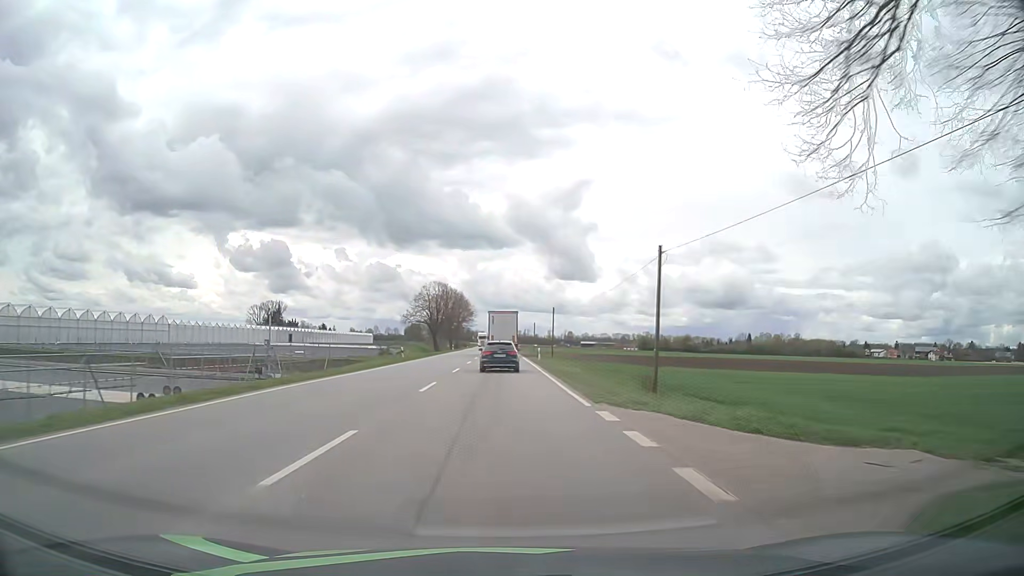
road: primary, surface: asphalt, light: Day
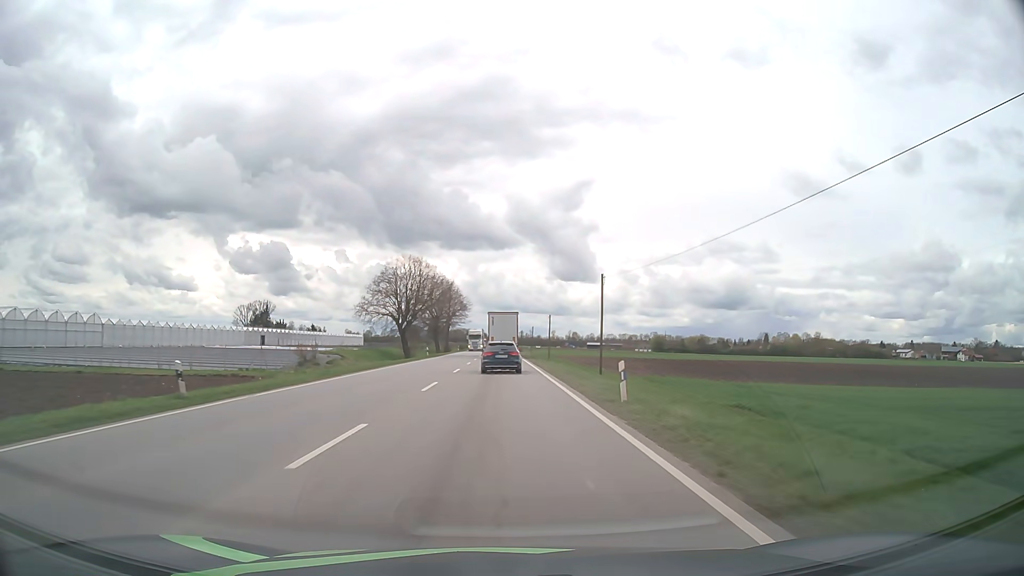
(-0.1, +35.0) m; 0°
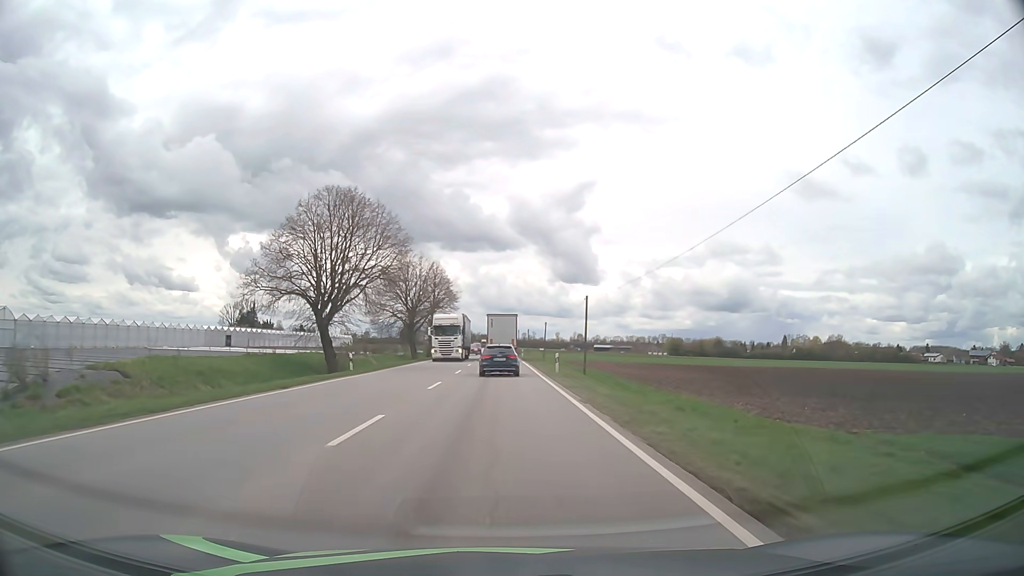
(0.0, +34.0) m; 0°
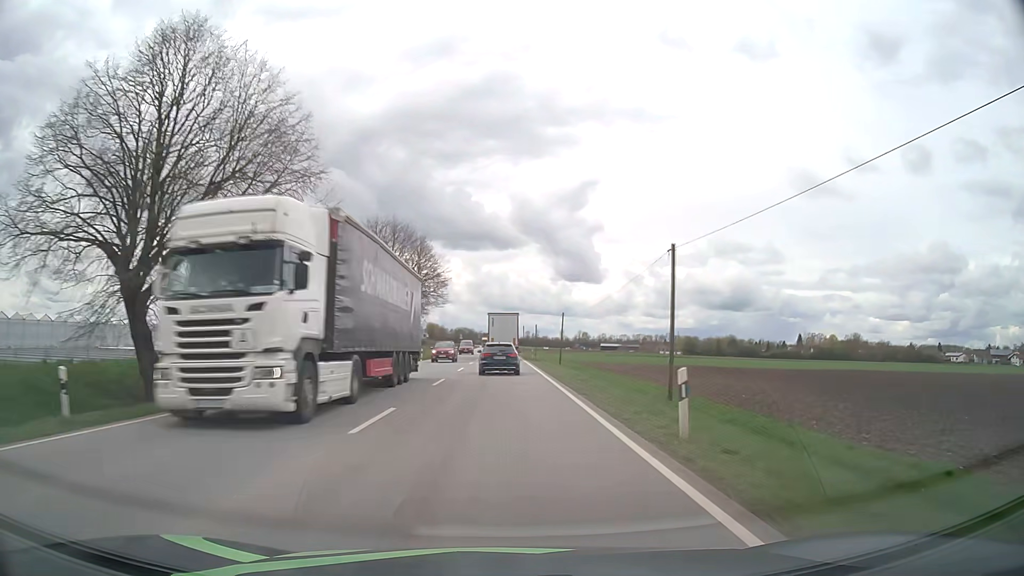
(0.0, +23.0) m; 0°
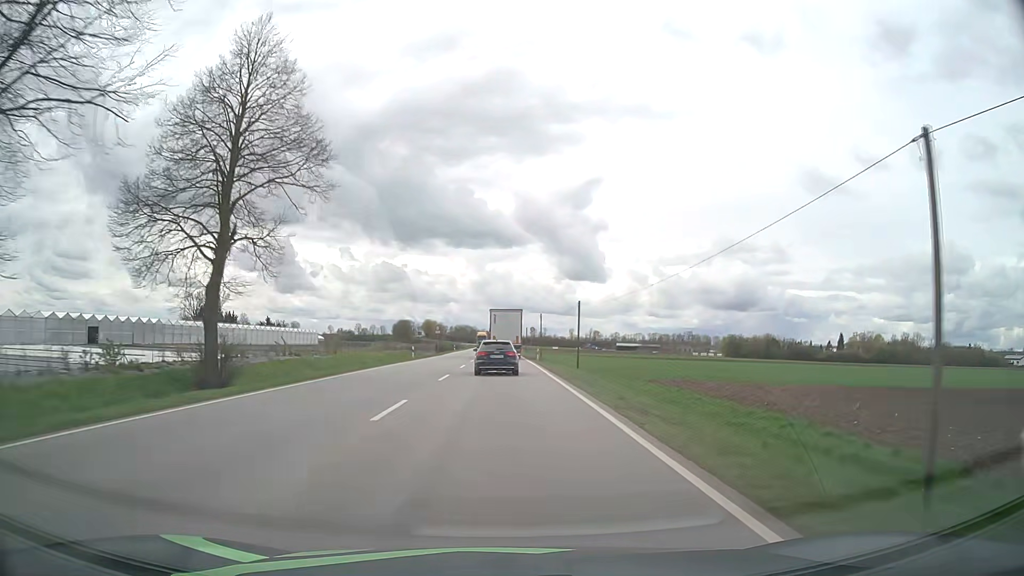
(-0.2, +58.8) m; 0°
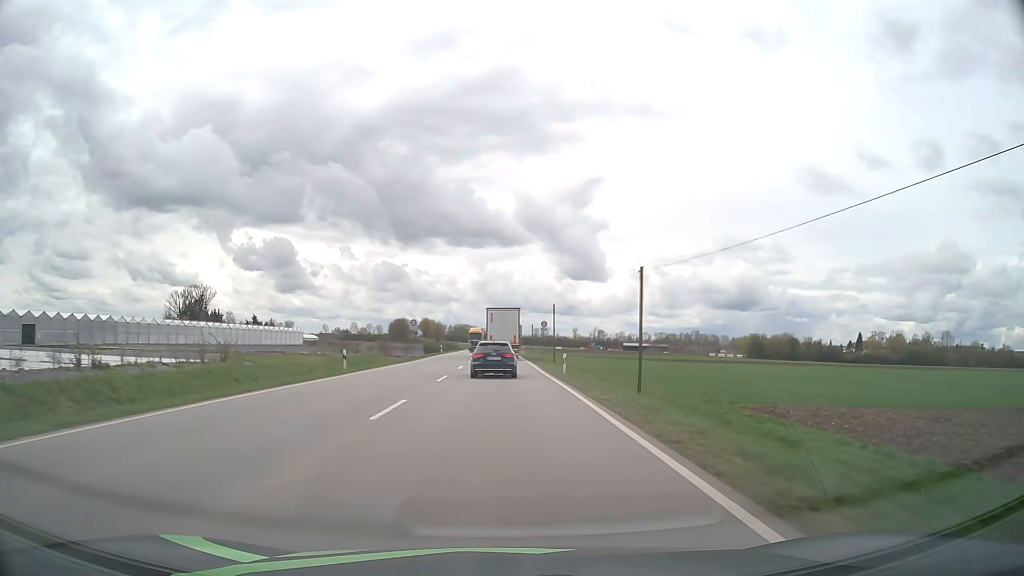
(0.0, +23.7) m; 0°
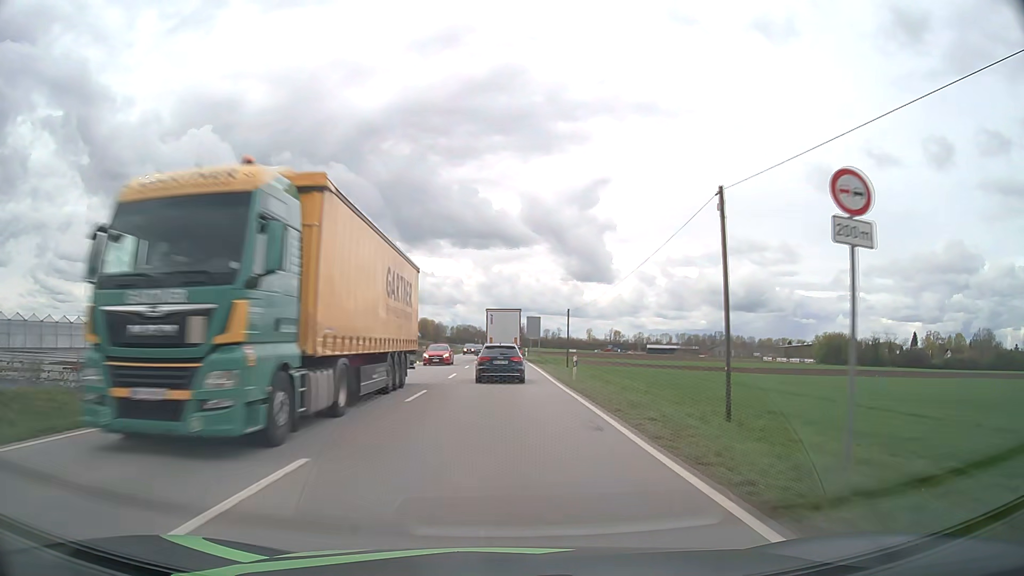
(-0.3, +55.6) m; -1°
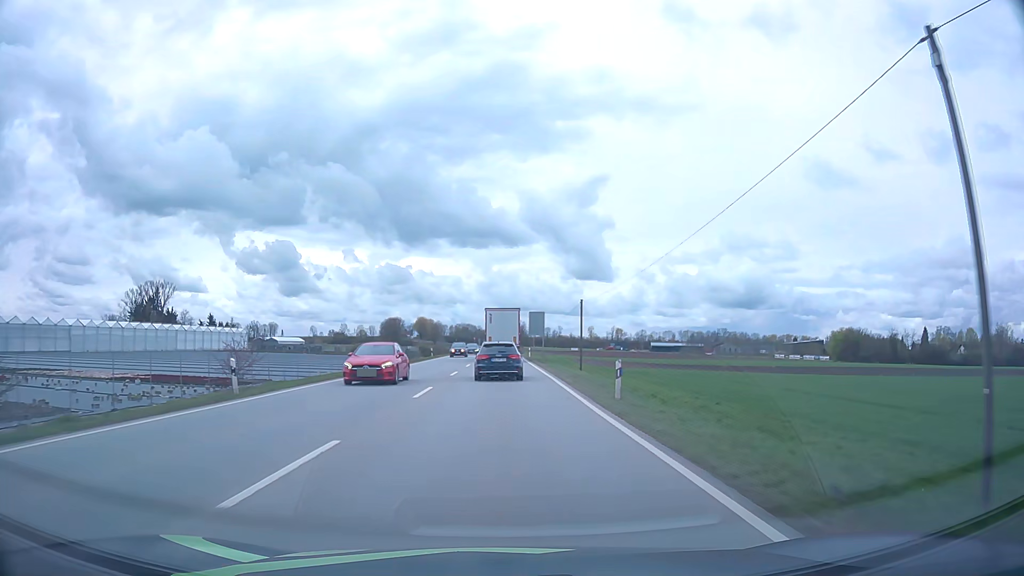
(0.0, +10.5) m; 0°
(0, +10) (0, +20) (0, +30) (0, +40) (0, +50) (0, +60) (0, +70) (0, +80) (0, +90) (0, +100) m
